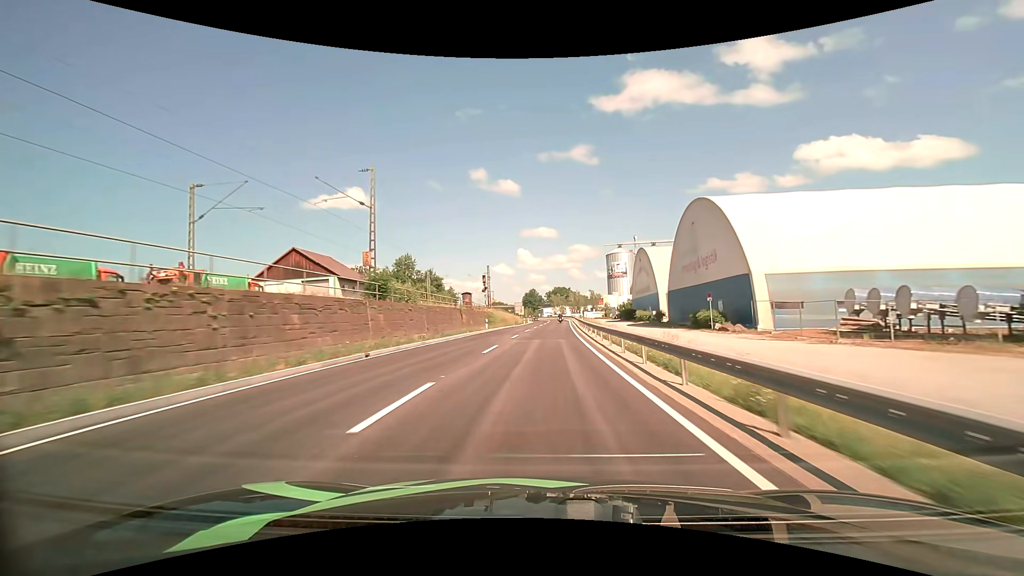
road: primary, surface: asphalt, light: Day
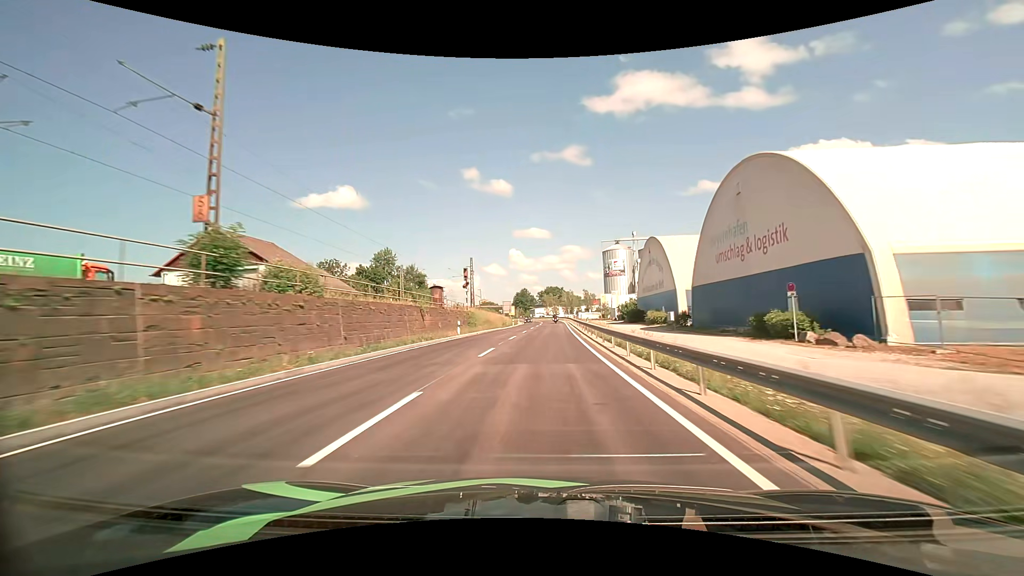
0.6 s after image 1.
(+0.1, +13.1) m; +1°
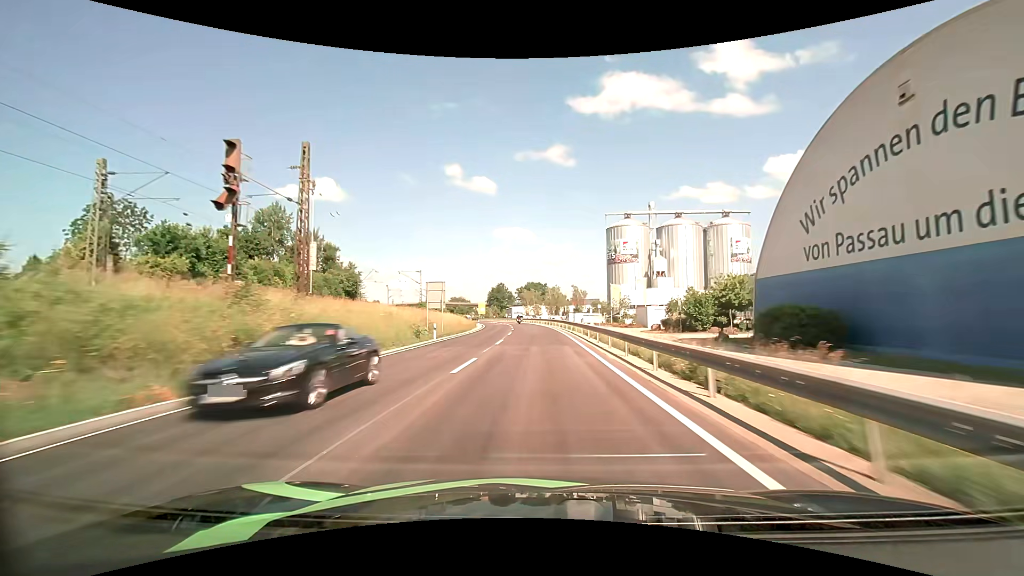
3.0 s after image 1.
(+1.3, +52.8) m; +2°
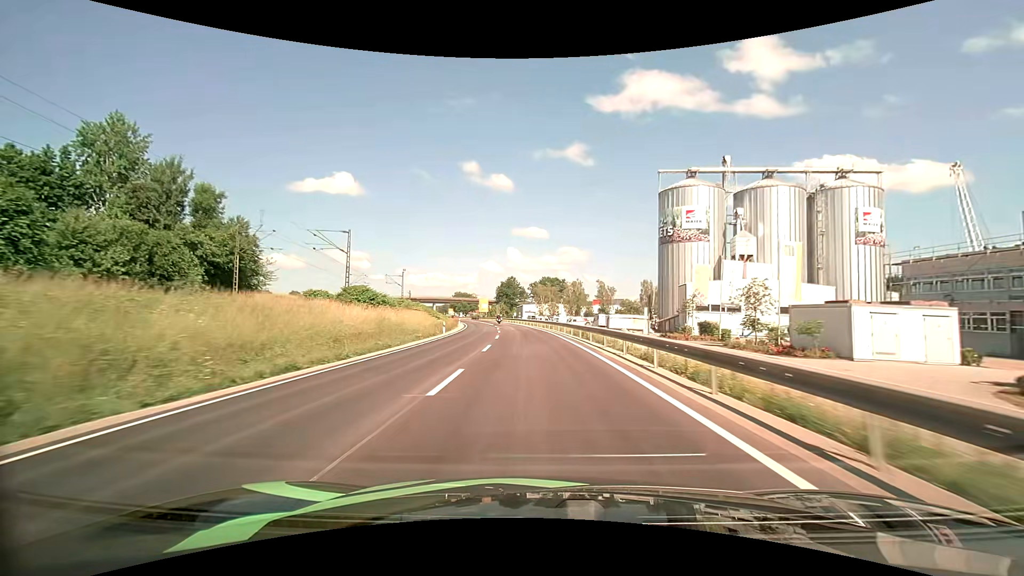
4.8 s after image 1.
(-0.1, +39.8) m; -1°
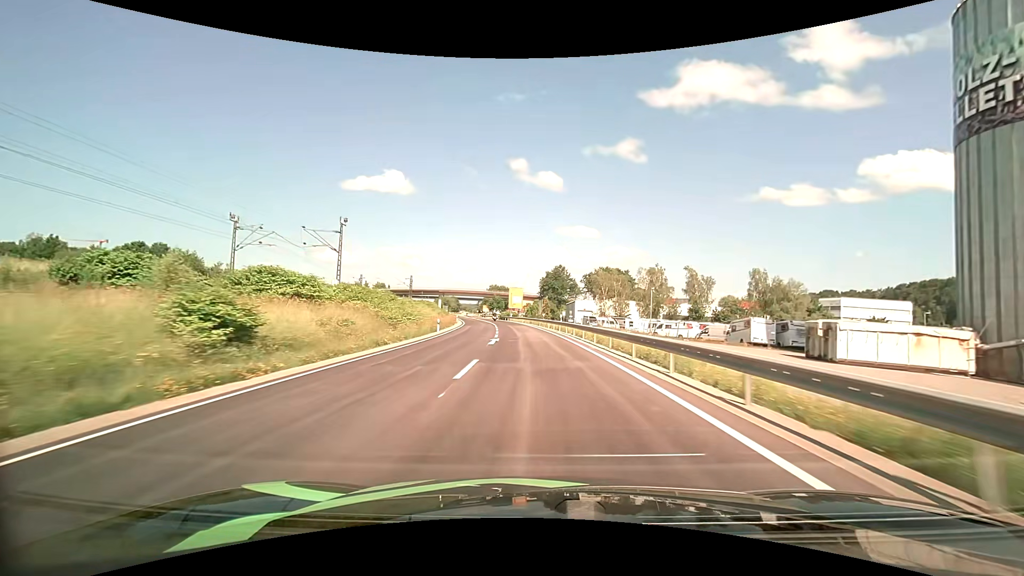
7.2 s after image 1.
(-2.3, +52.8) m; -5°
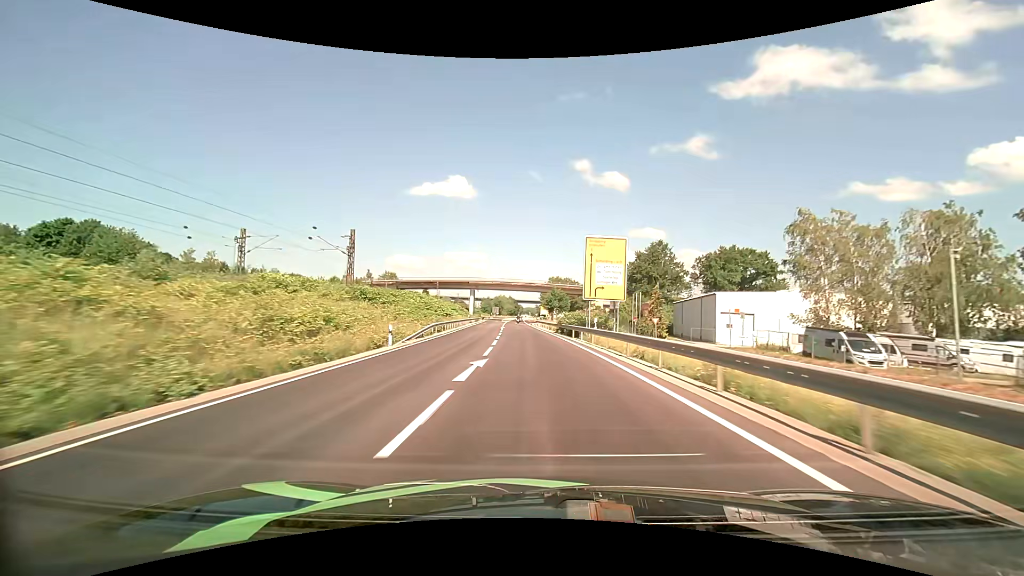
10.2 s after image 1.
(-4.4, +66.3) m; -8°
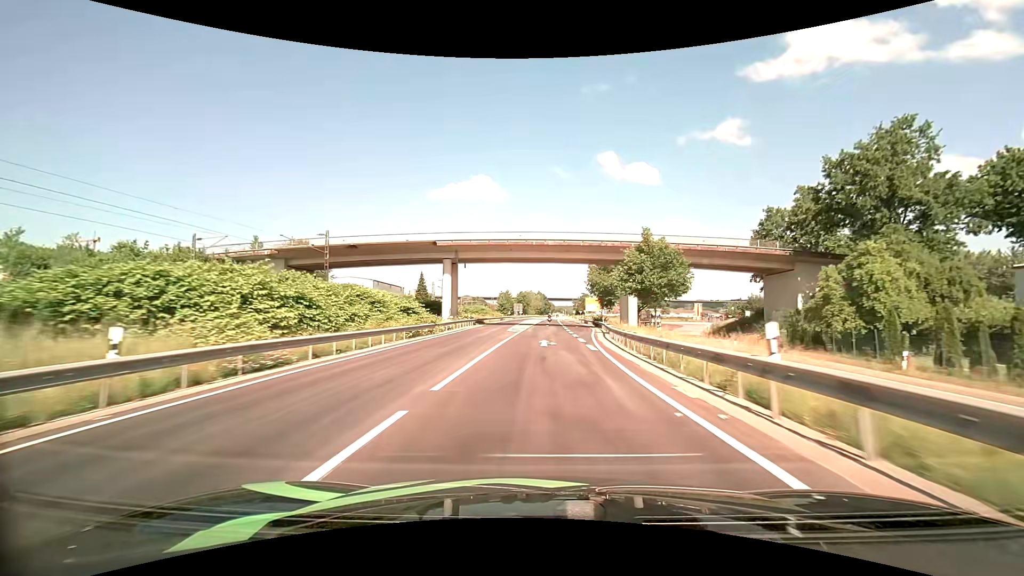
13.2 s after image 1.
(-2.8, +68.4) m; -4°
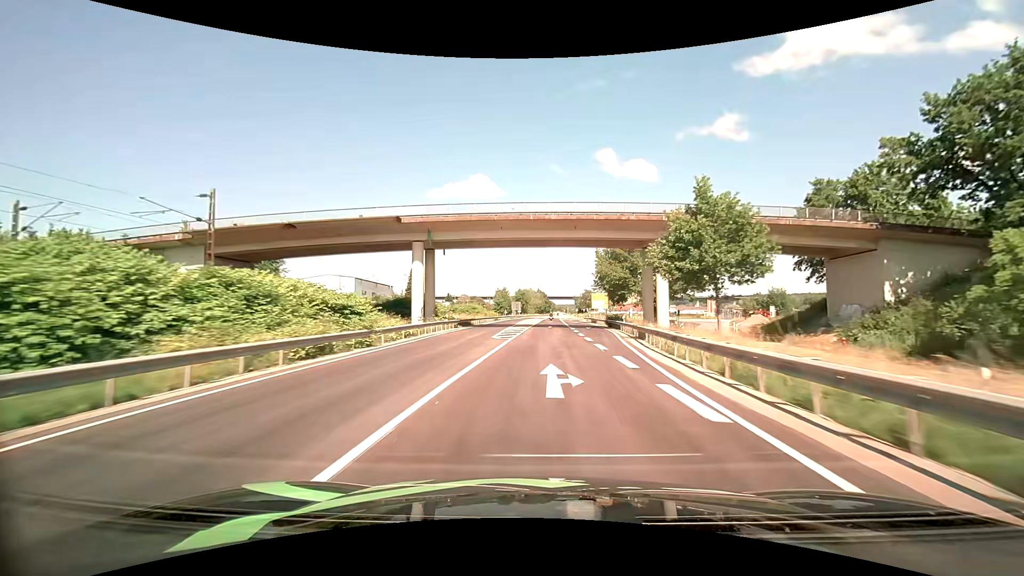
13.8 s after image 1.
(0.0, +13.7) m; 0°
(0, +10) (0, +20) (0, +30) (0, +40) (+1, +50) (+1, +60) (+1, +70) (+2, +80) (+2, +90) (+2, +100) m
